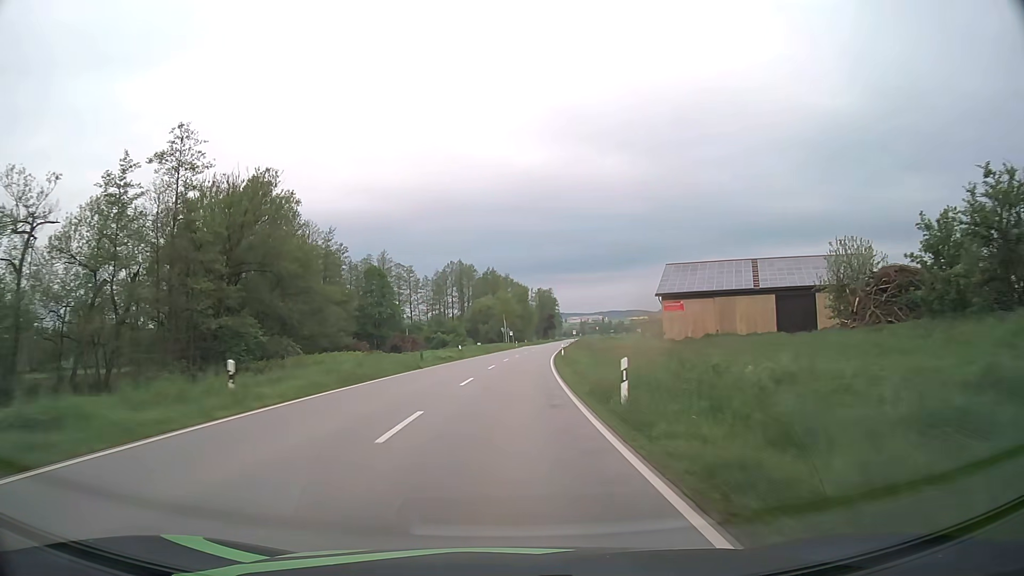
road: secondary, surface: asphalt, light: Day
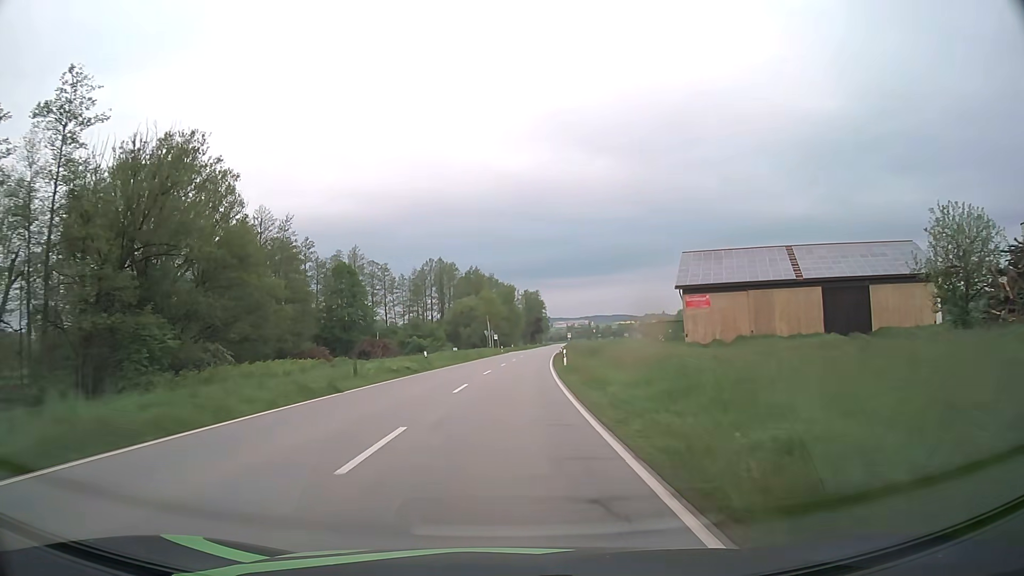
(+0.2, +14.0) m; +1°
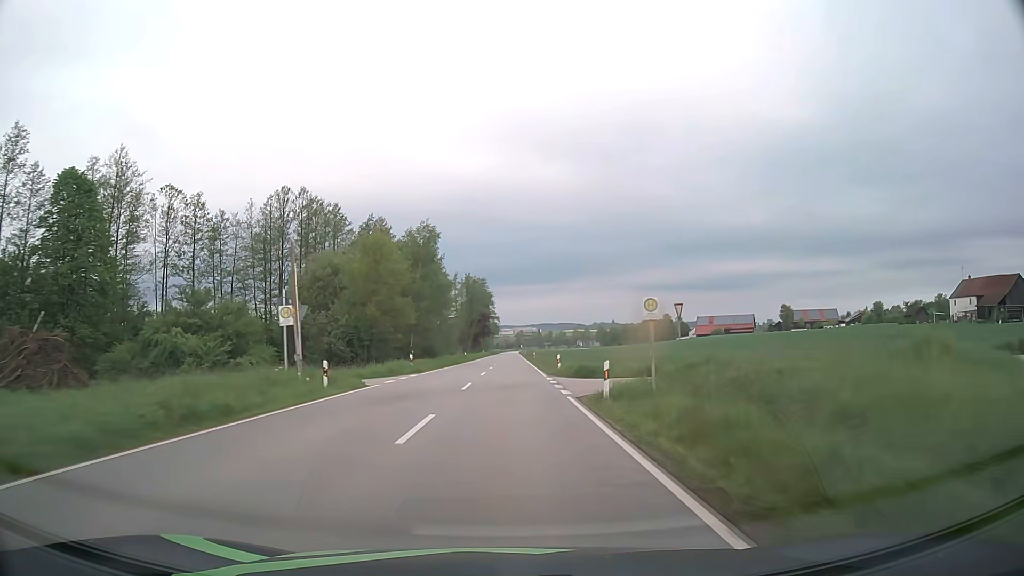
(+3.1, +69.7) m; +5°
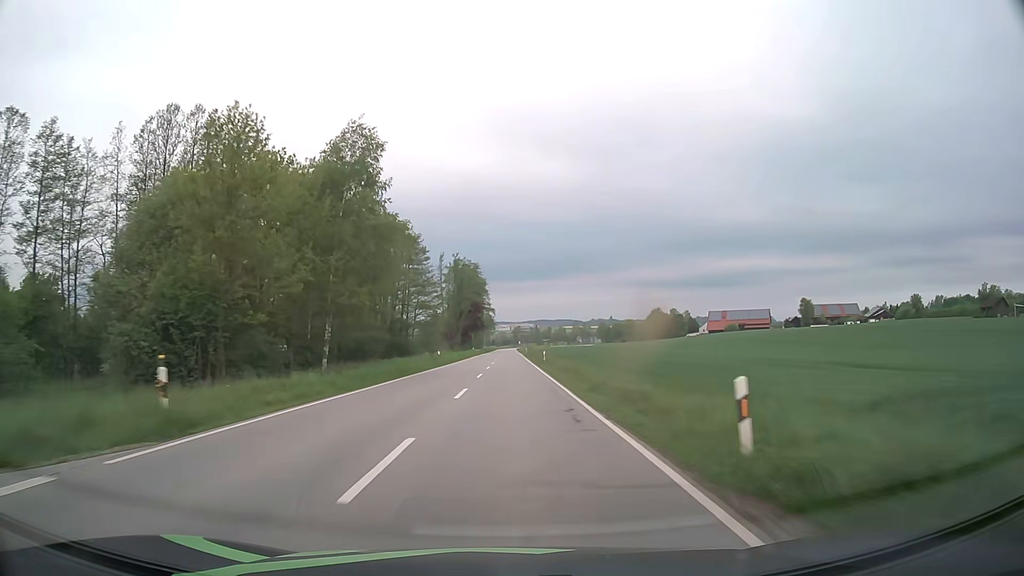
(+0.1, +28.0) m; 0°
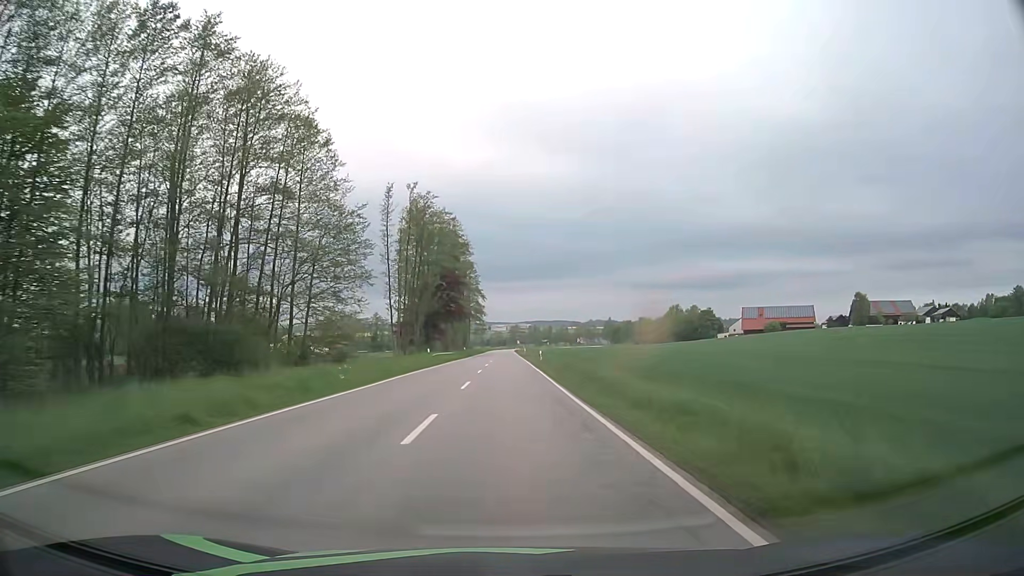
(+0.2, +56.5) m; 0°
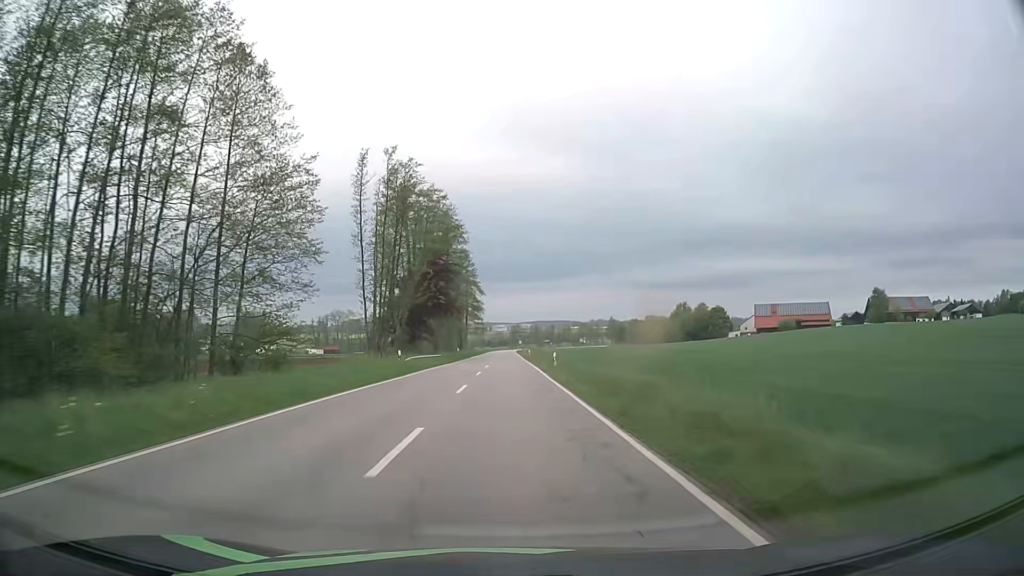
(0.0, +14.2) m; 0°
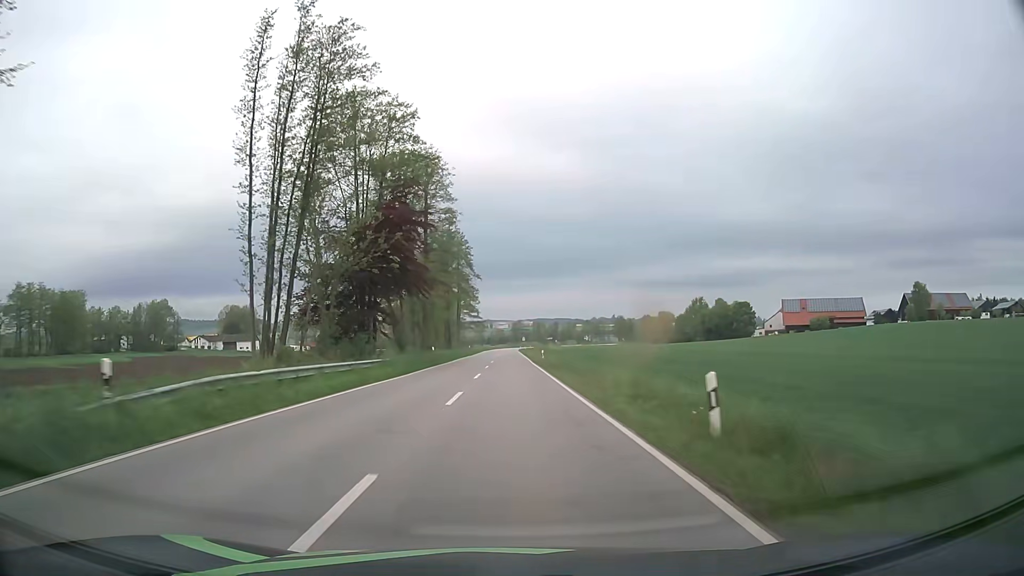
(-0.1, +28.1) m; 0°
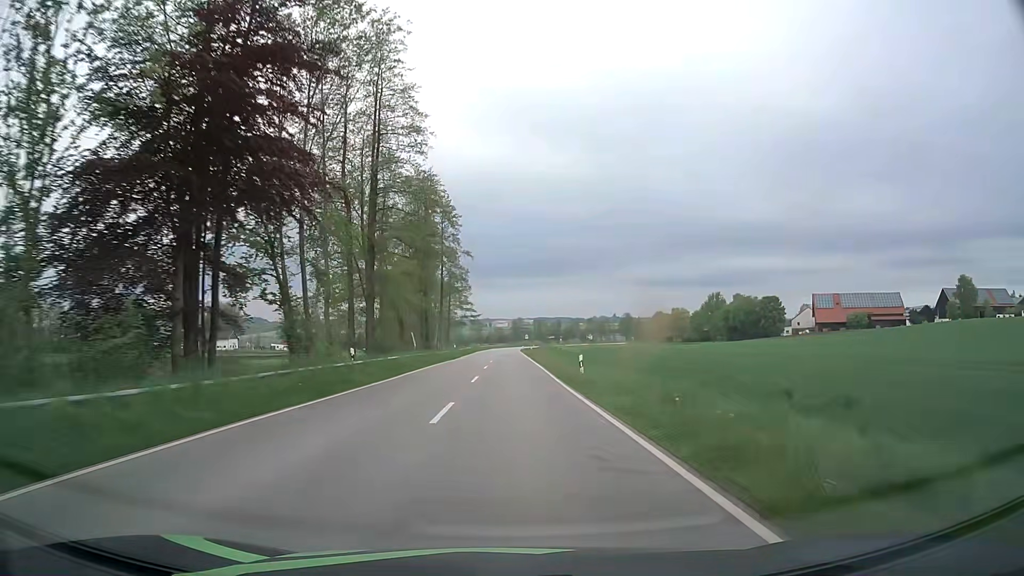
(-0.1, +27.6) m; 0°
(0, +10) (0, +20) (0, +30) (0, +40) (0, +50) (0, +60) (0, +70) (0, +80) (+1, +90) (+1, +100) m
